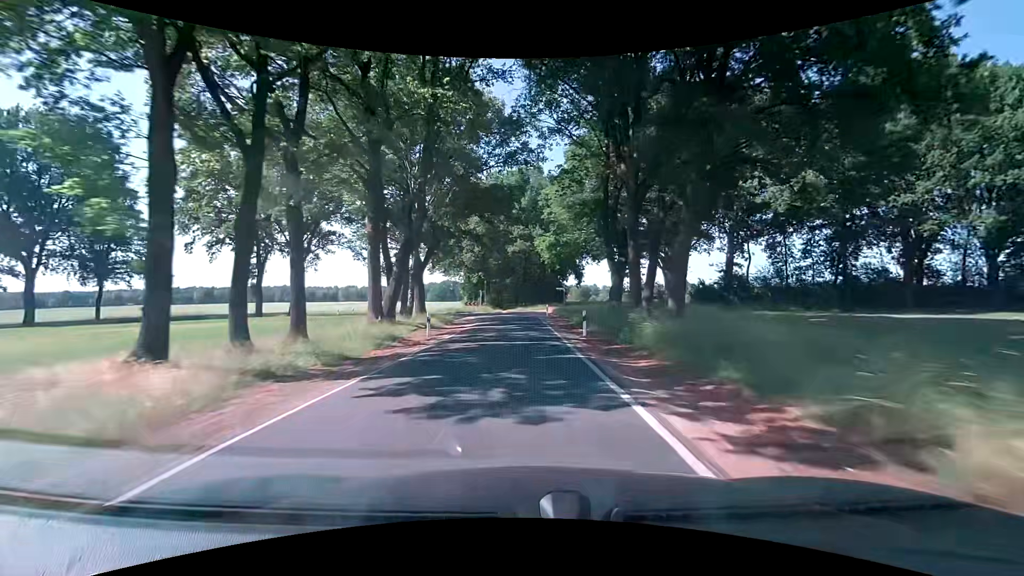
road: tertiary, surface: asphalt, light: Day
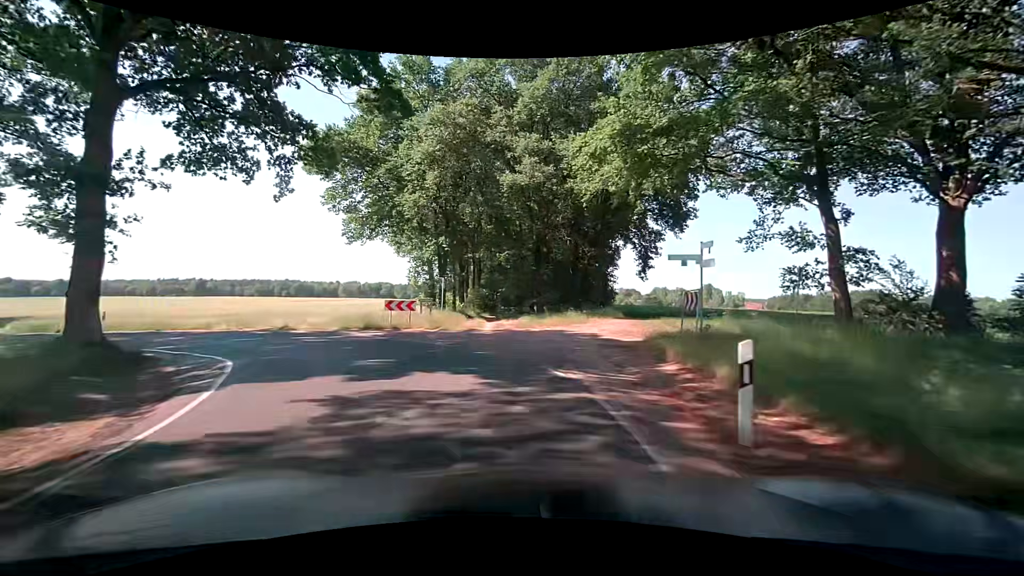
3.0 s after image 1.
(-0.5, +36.9) m; -1°
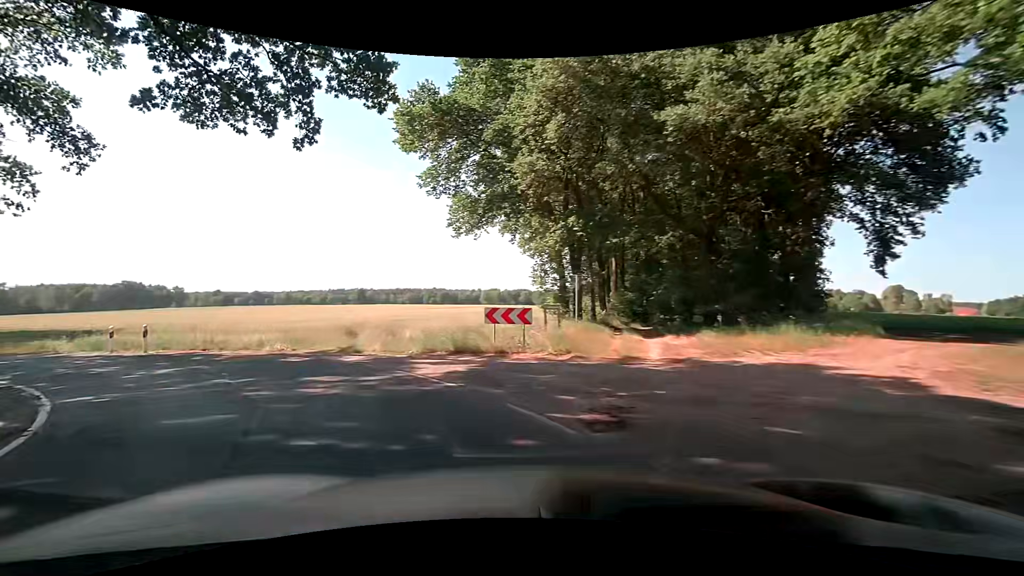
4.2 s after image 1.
(-0.9, +9.4) m; -15°
